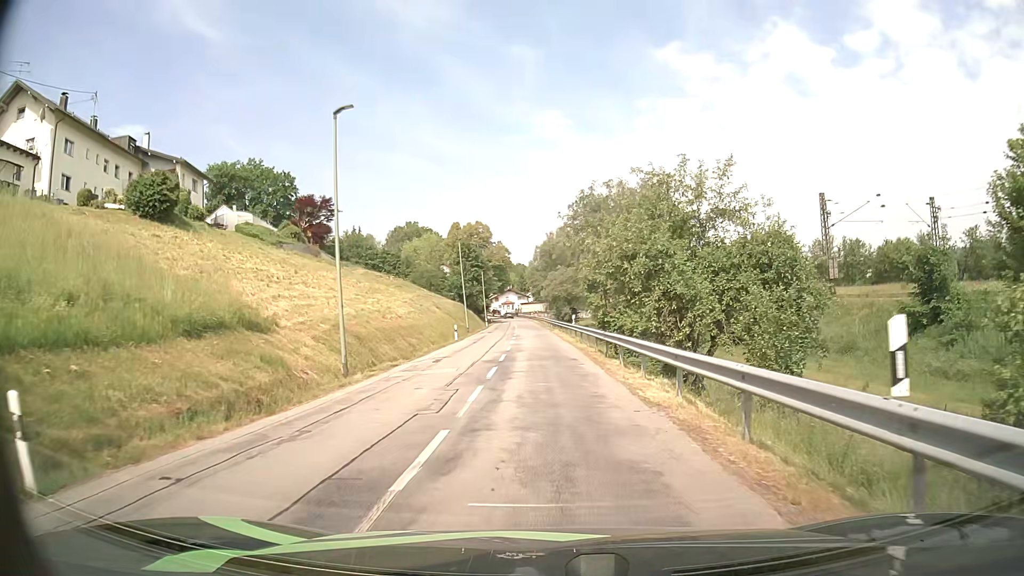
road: unclassified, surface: asphalt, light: Day
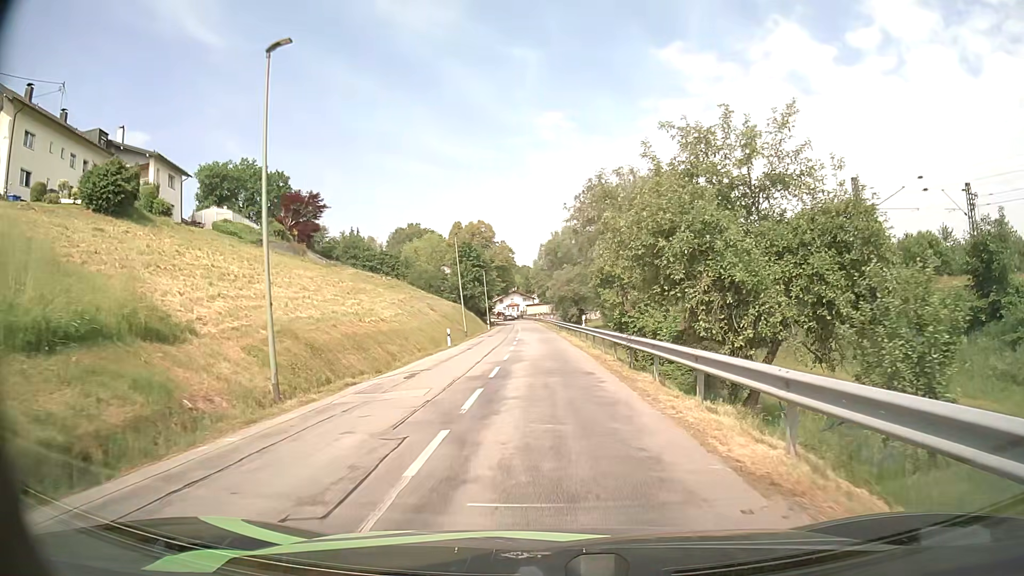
(0.0, +5.5) m; -1°
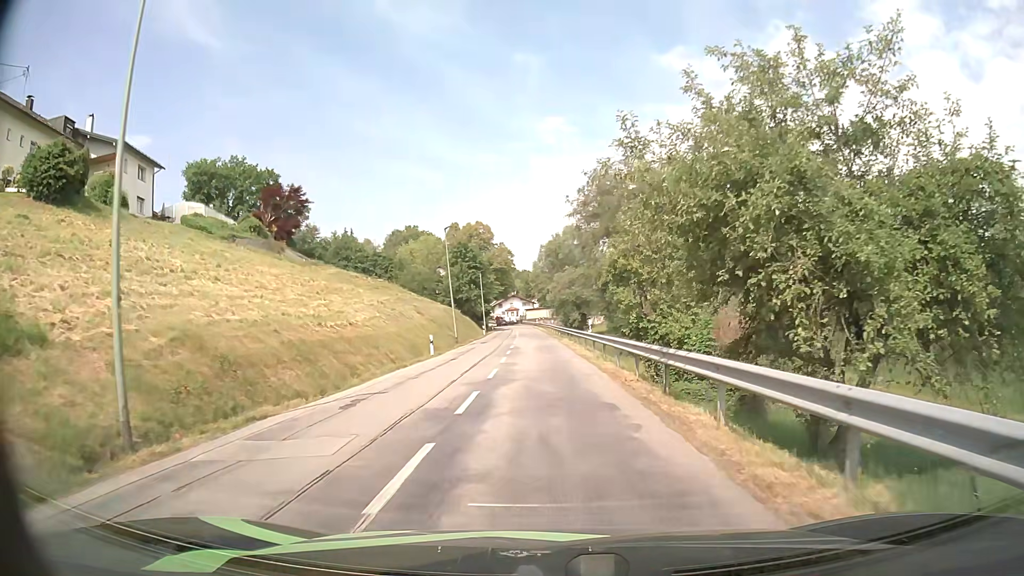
(0.0, +5.6) m; 0°
